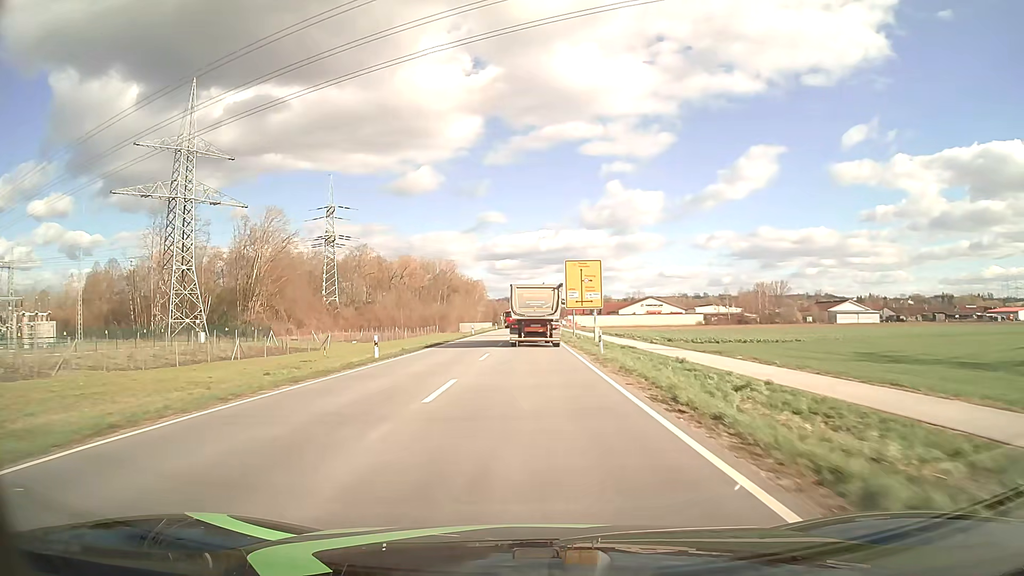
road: primary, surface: asphalt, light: Day
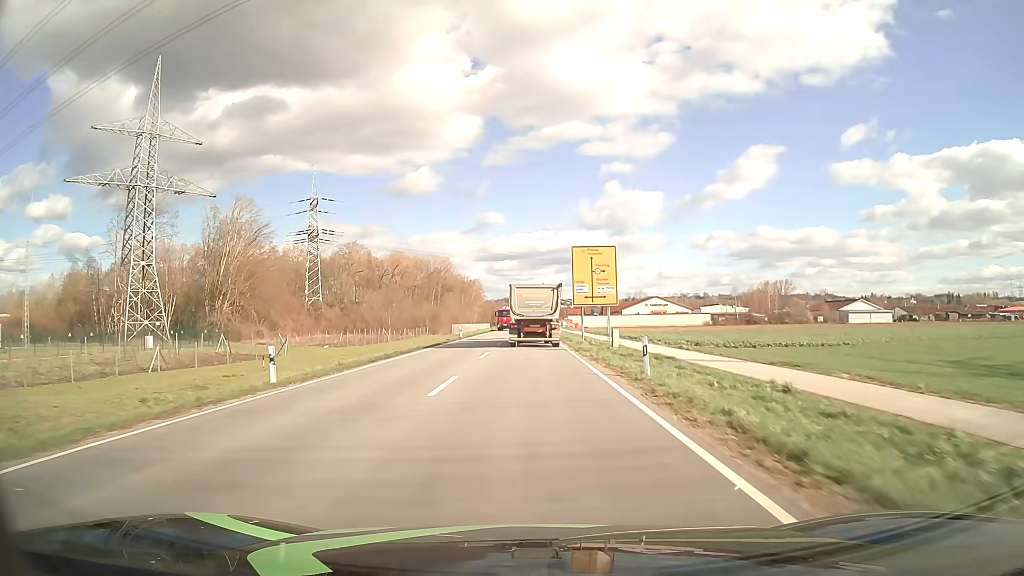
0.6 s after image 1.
(0.0, +11.3) m; 0°
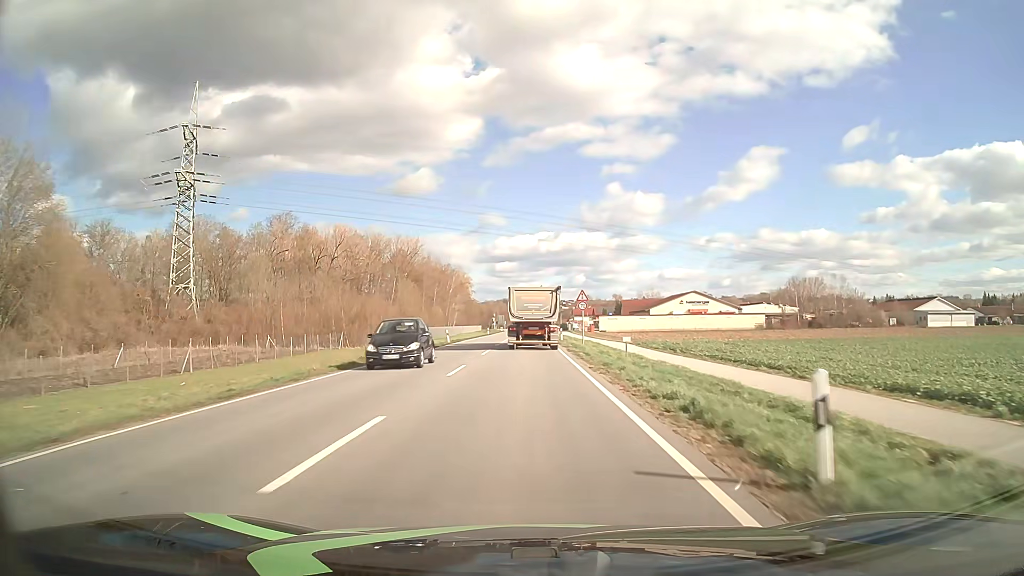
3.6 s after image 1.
(0.0, +55.9) m; 0°
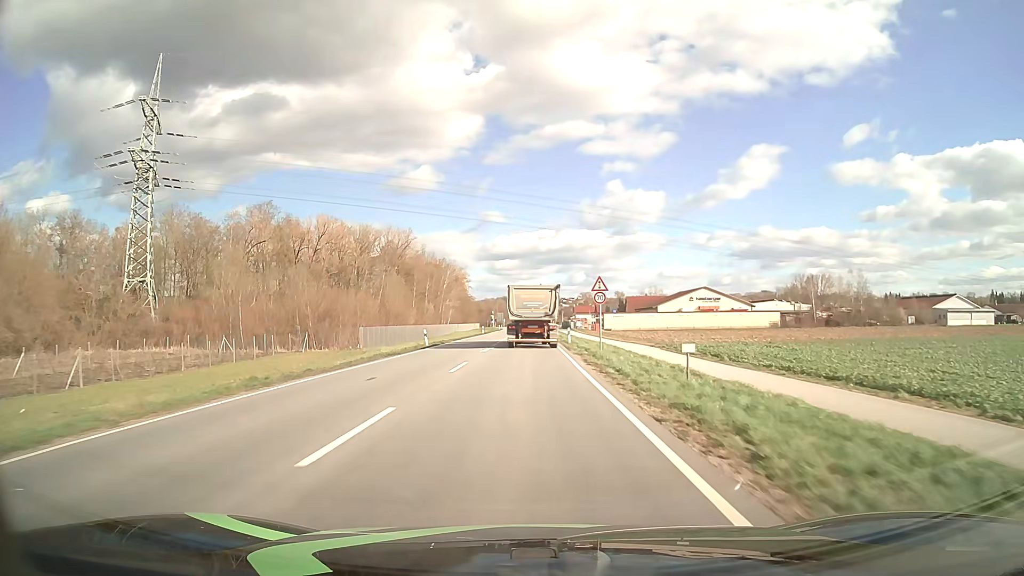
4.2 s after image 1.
(0.0, +11.1) m; 0°
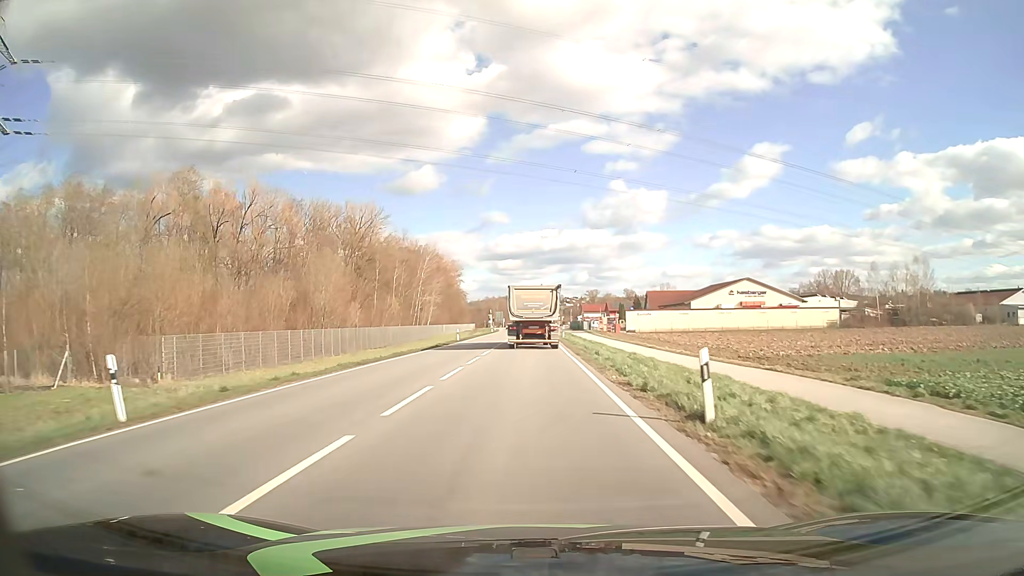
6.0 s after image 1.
(-0.1, +33.0) m; 0°
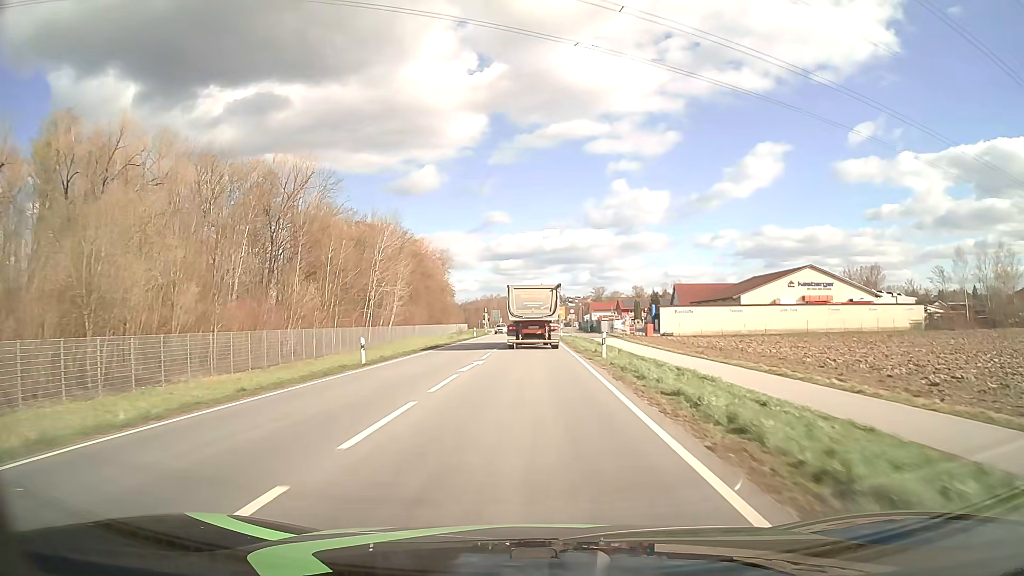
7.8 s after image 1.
(0.0, +32.7) m; 0°
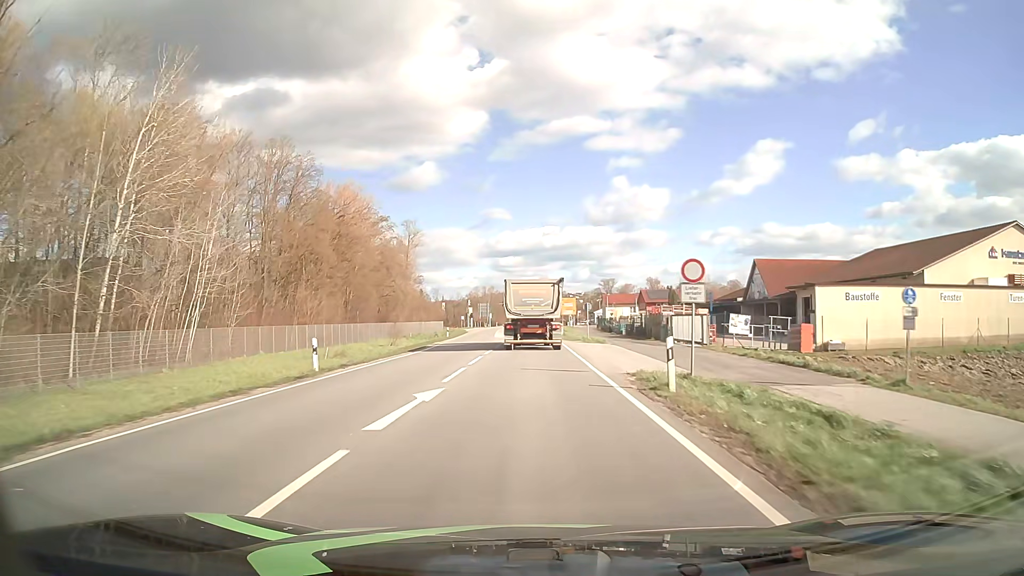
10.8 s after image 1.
(+0.1, +52.7) m; 0°
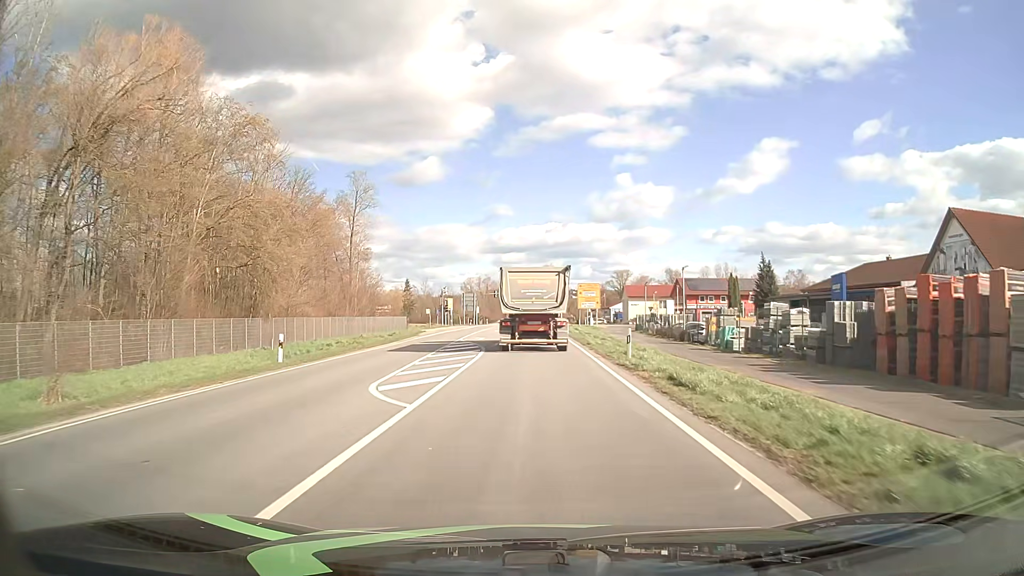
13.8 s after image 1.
(-0.1, +45.2) m; 0°
(0, +10) (0, +20) (0, +30) (0, +40) (0, +50) (0, +60) (0, +70) (0, +80) (0, +90) (0, +100) m
